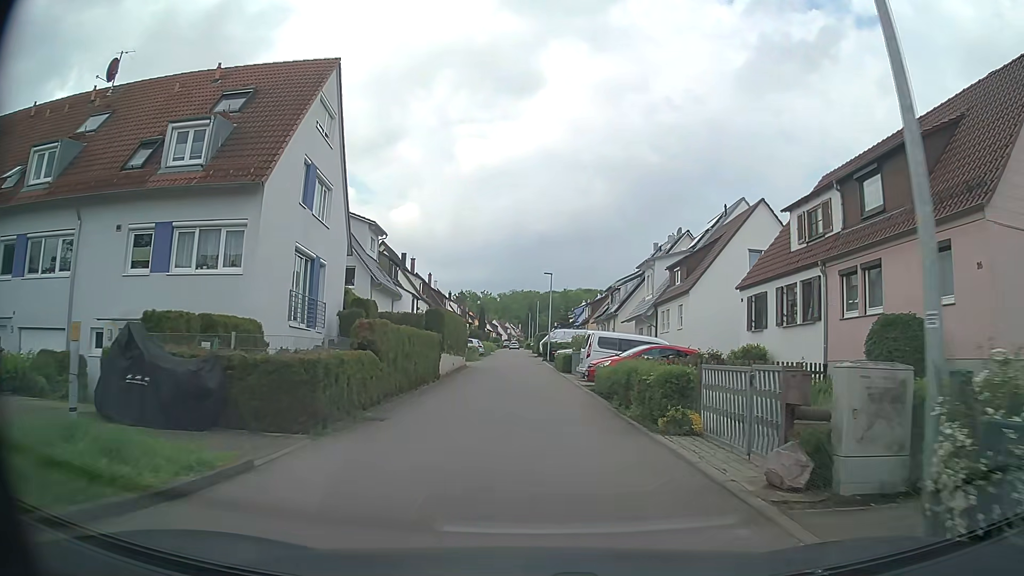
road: residential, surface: asphalt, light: Day
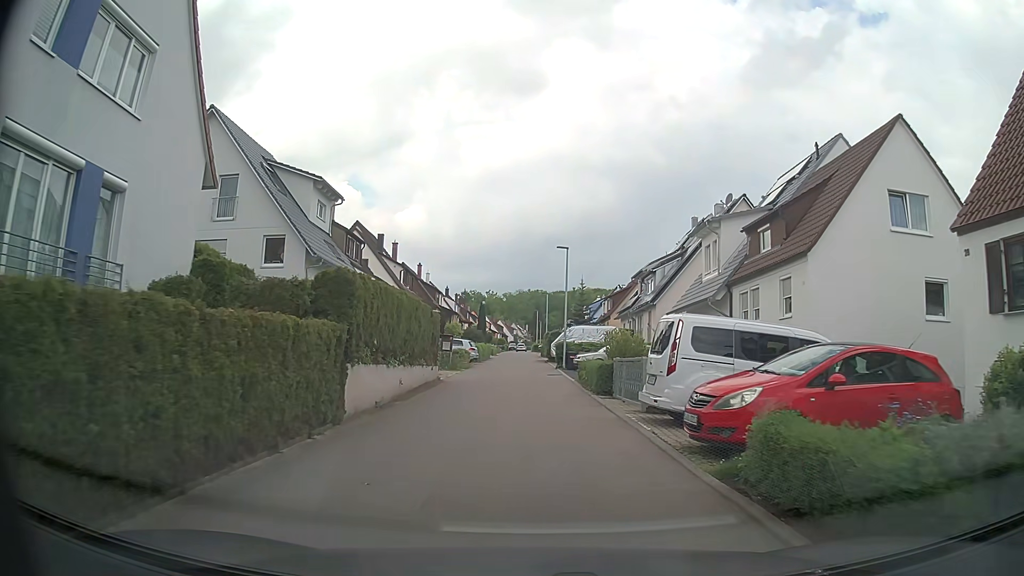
(+0.1, +13.2) m; 0°
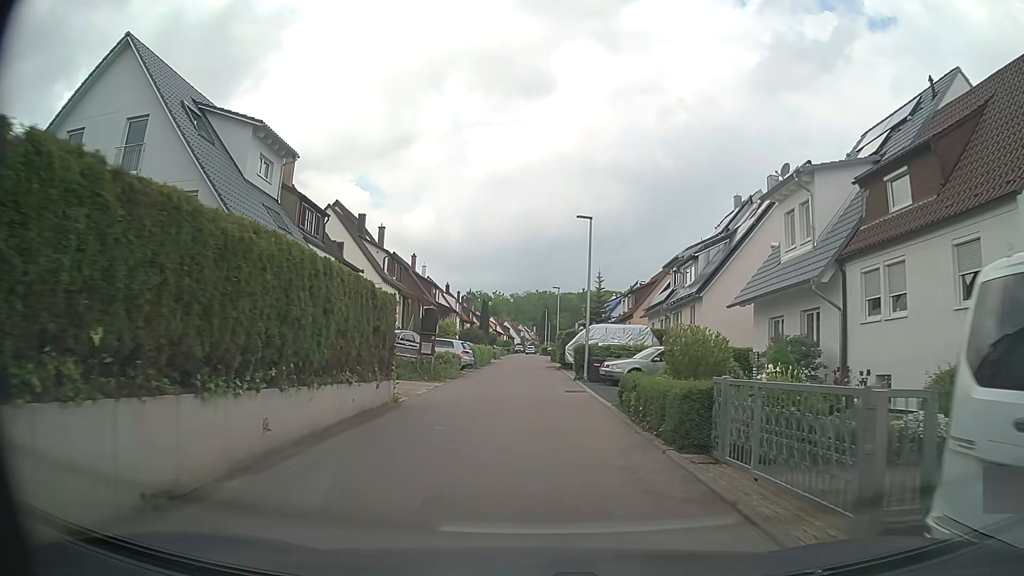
(-0.1, +8.9) m; -1°
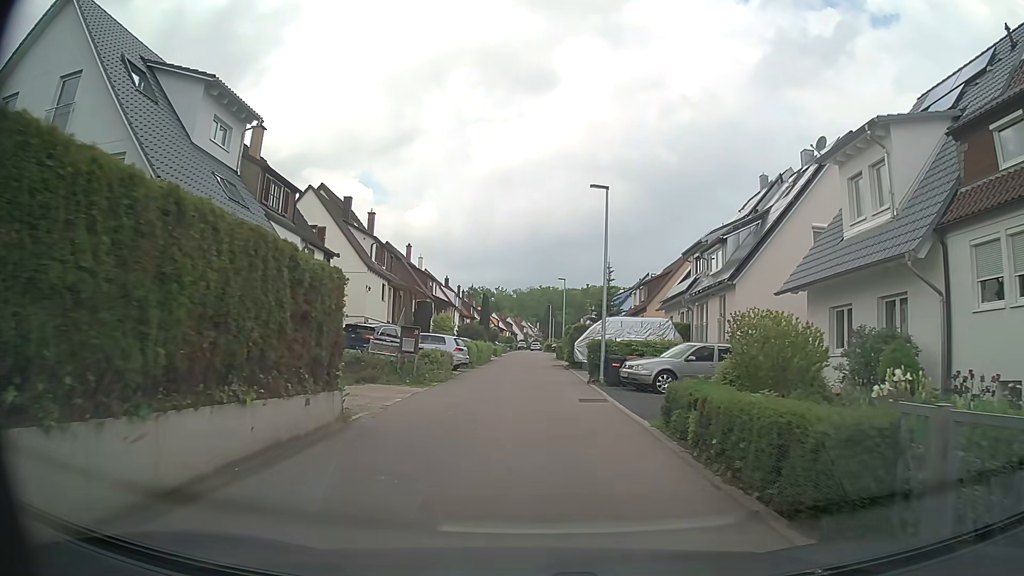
(+0.1, +4.4) m; +2°
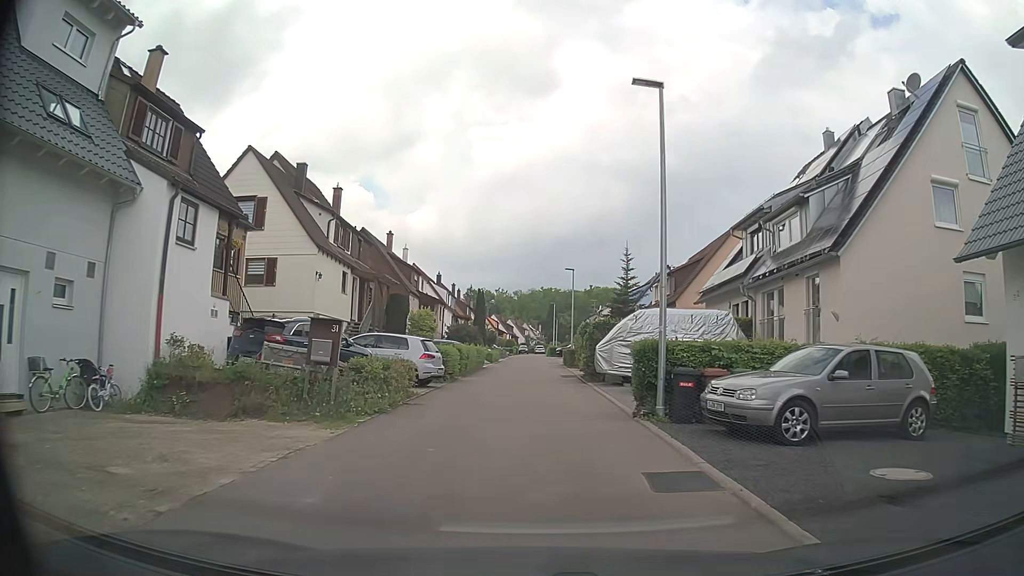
(-0.2, +8.9) m; -1°
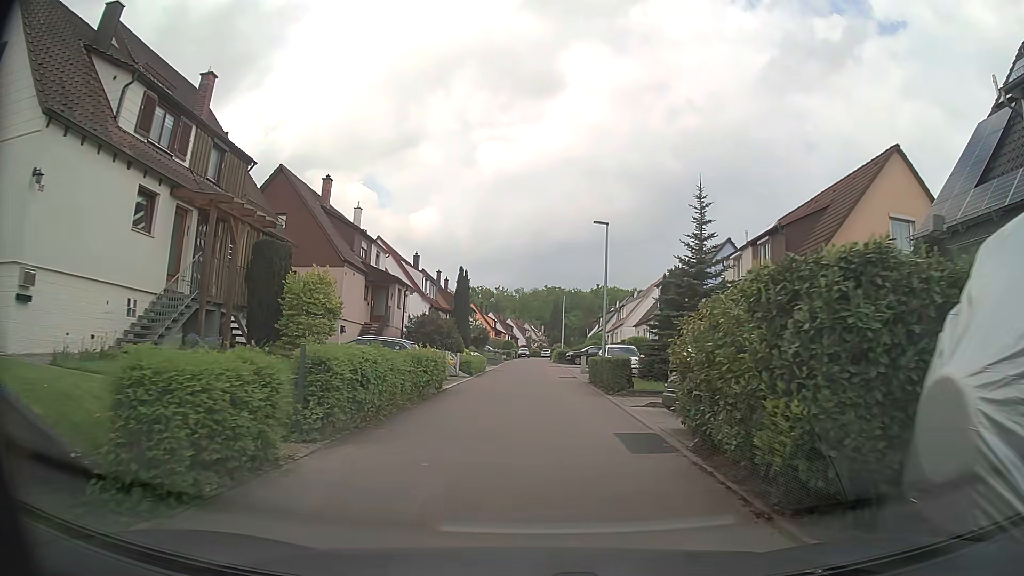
(-0.2, +17.8) m; -1°
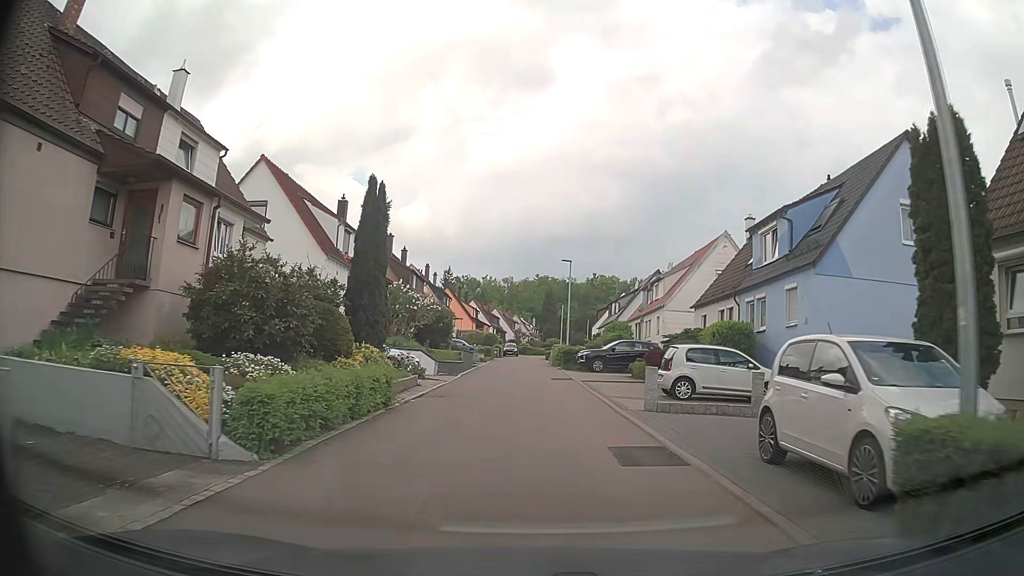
(+0.2, +22.3) m; +2°
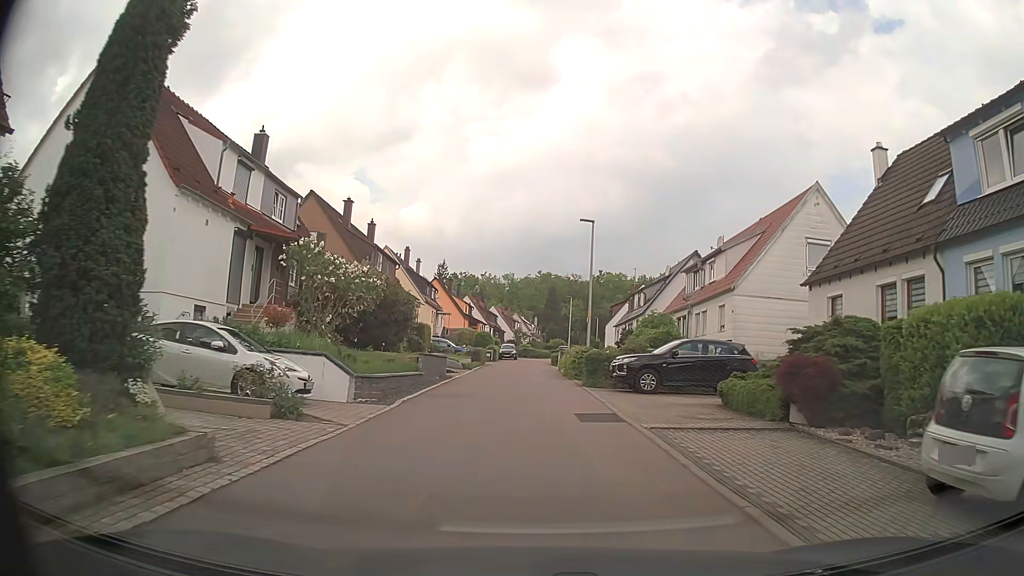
(-0.2, +13.5) m; -1°
